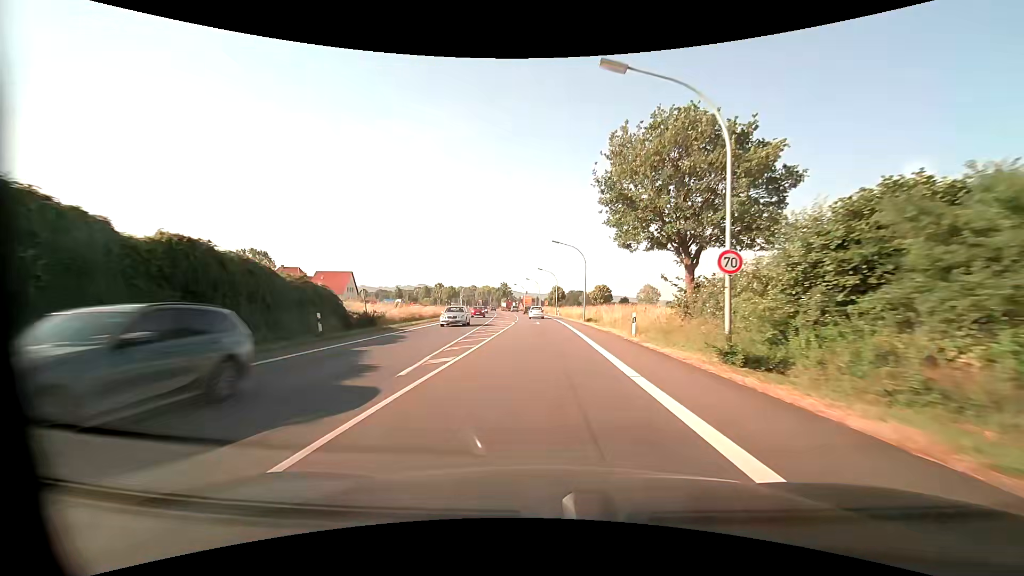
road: primary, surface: asphalt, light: Day
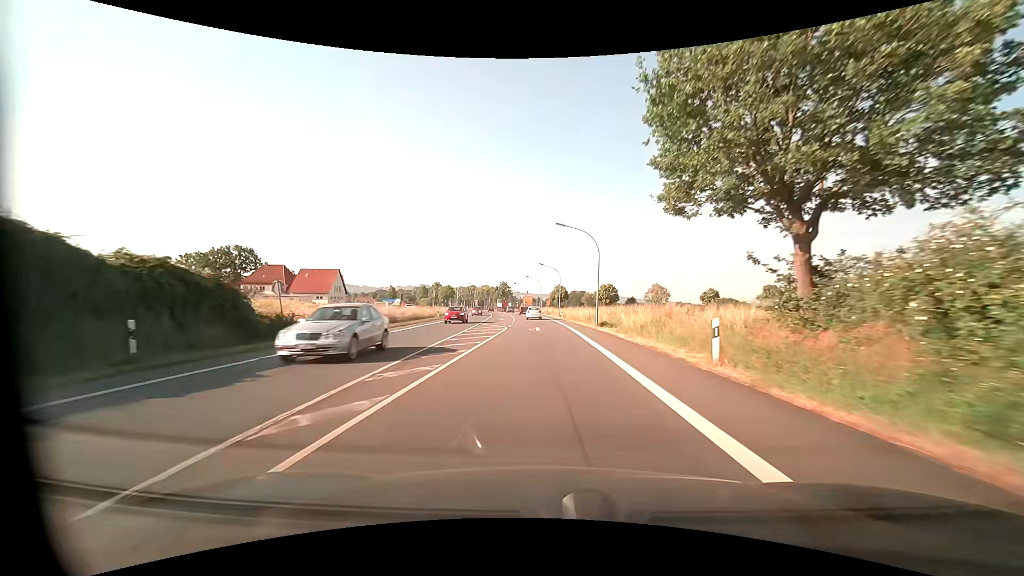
(0.0, +10.2) m; 0°
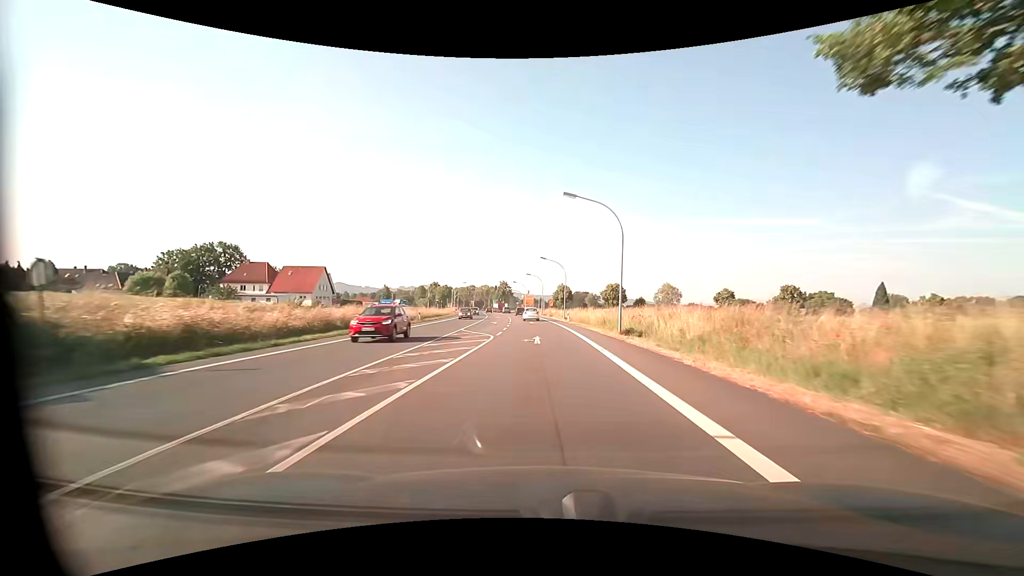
(0.0, +10.3) m; 0°
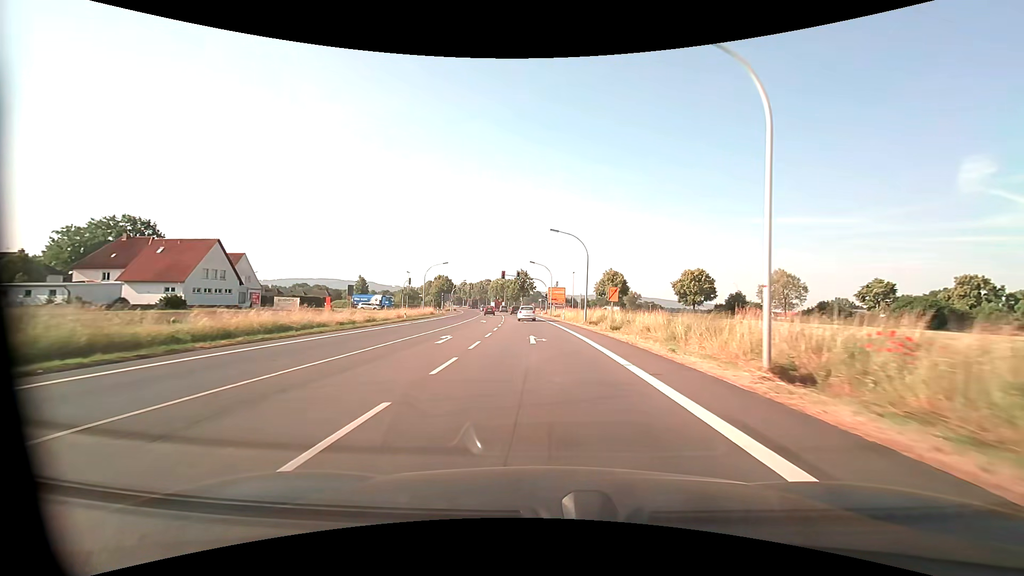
(-1.3, +51.7) m; -3°
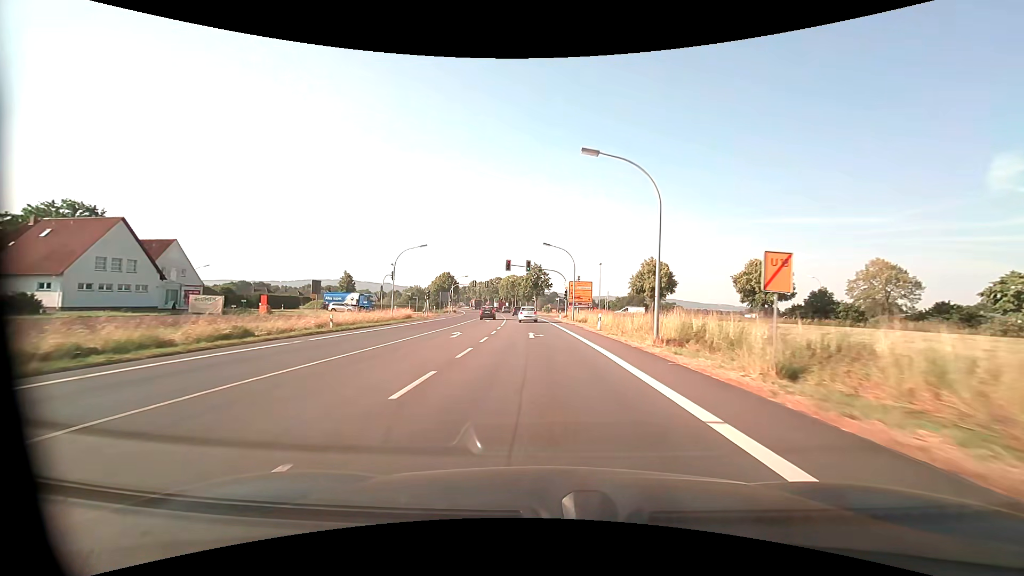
(-0.3, +21.0) m; -2°
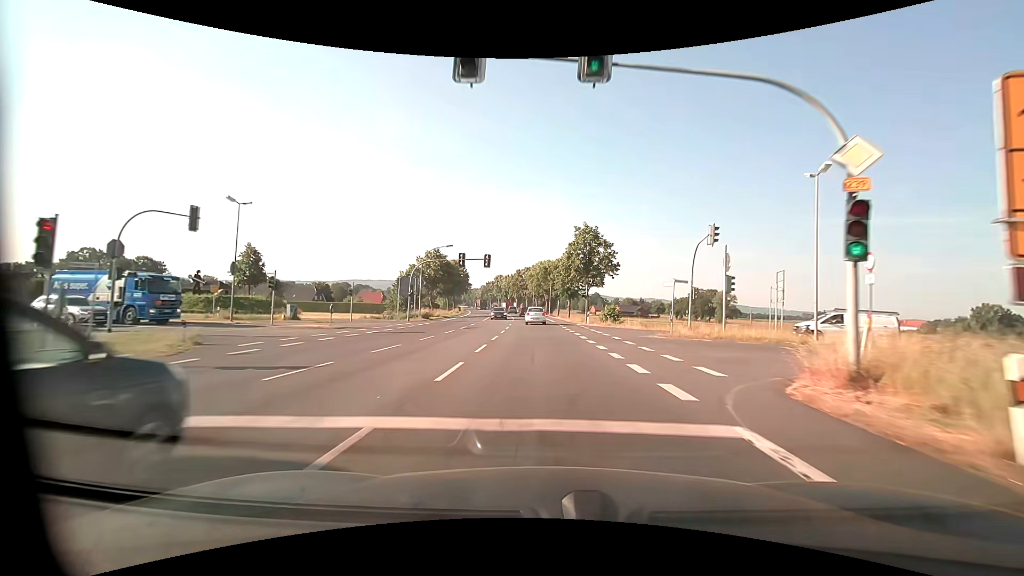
(-2.1, +52.1) m; -4°
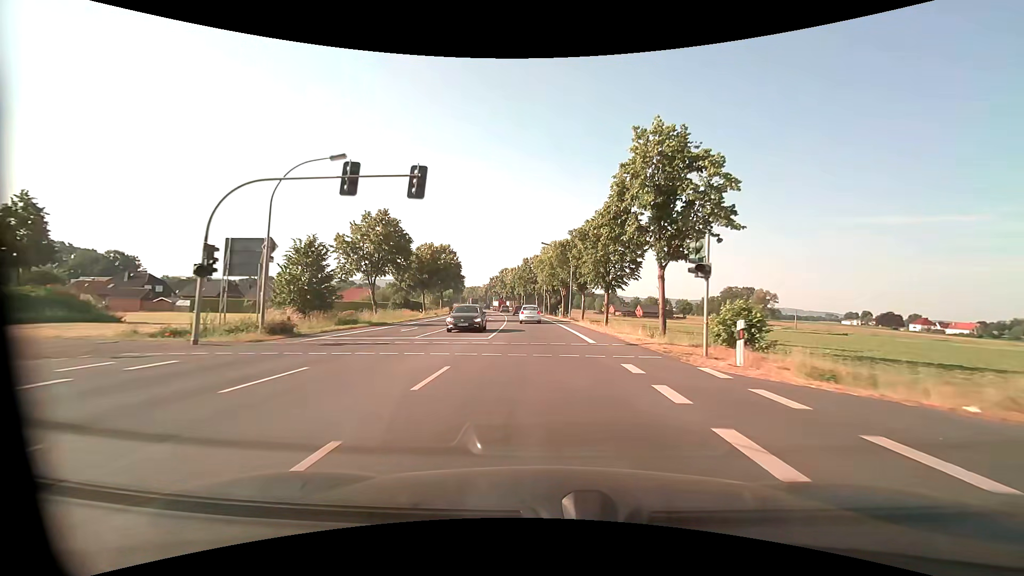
(-0.5, +31.0) m; -2°
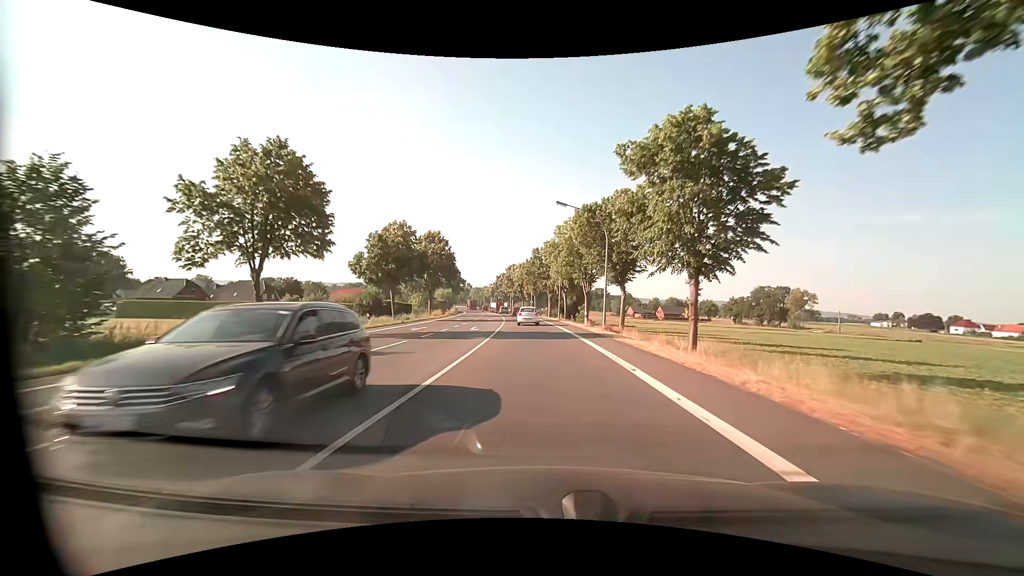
(-0.3, +20.7) m; -1°
(0, +10) (0, +20) (-1, +30) (-1, +40) (-2, +50) (-3, +60) (-4, +70) (-5, +80) (-6, +90) (-8, +100) m
